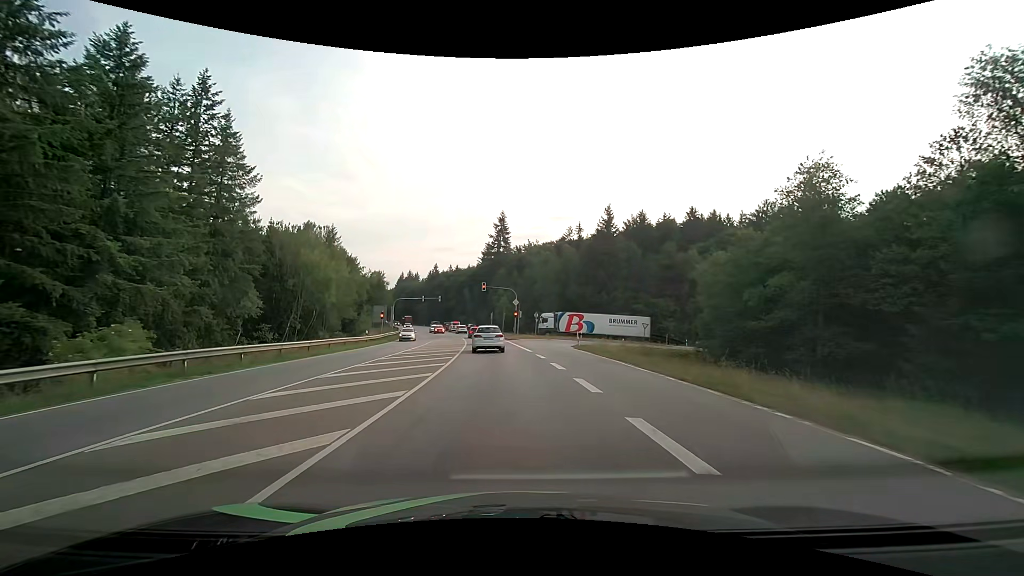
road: secondary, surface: asphalt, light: Day
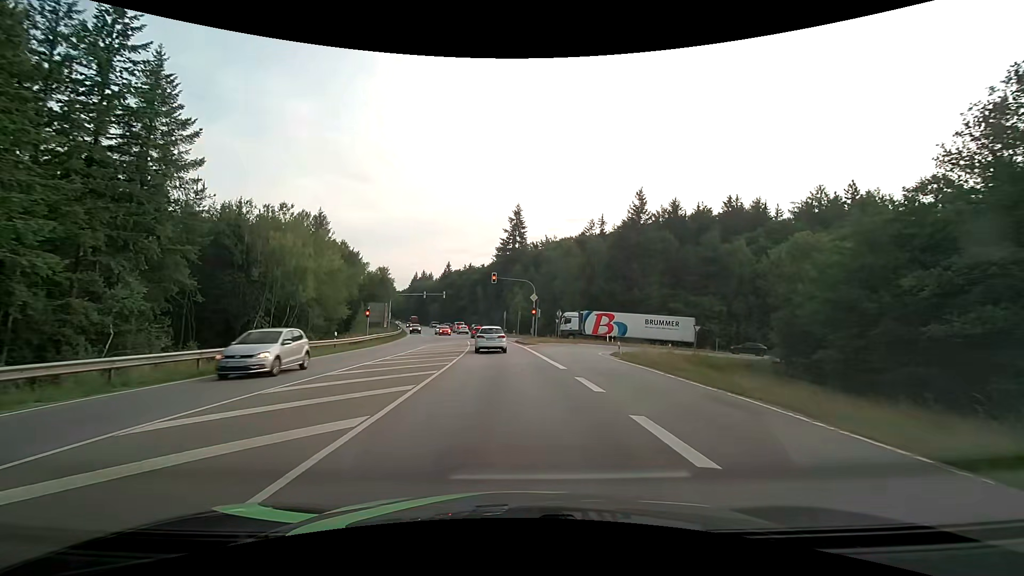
(-0.2, +11.8) m; -2°
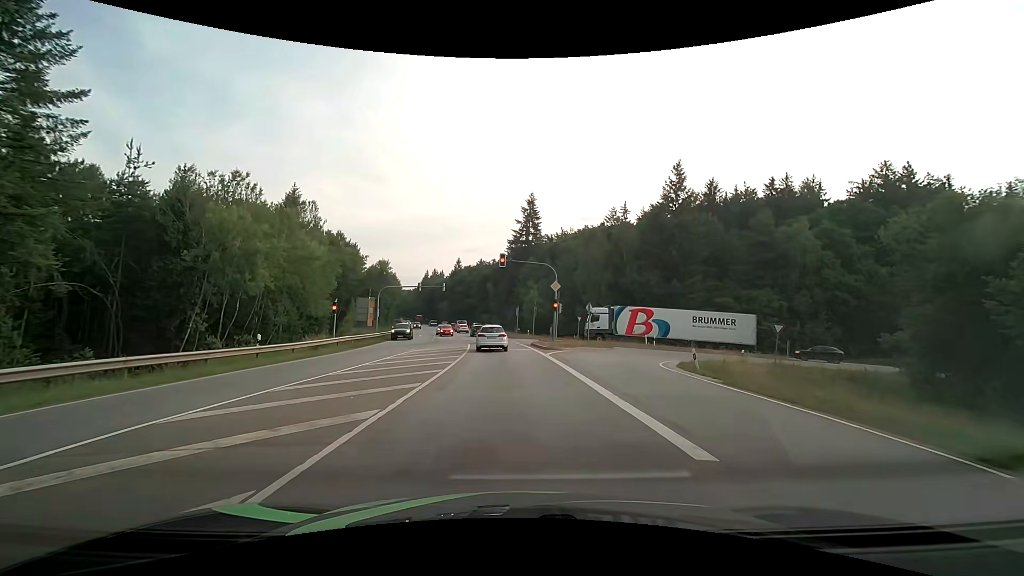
(-0.2, +11.9) m; -2°
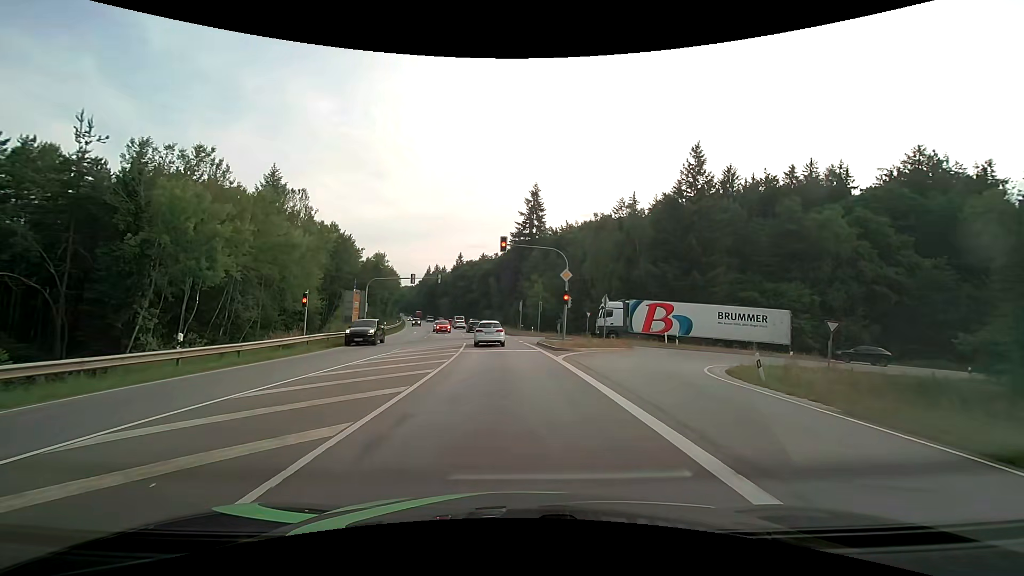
(0.0, +5.4) m; 0°
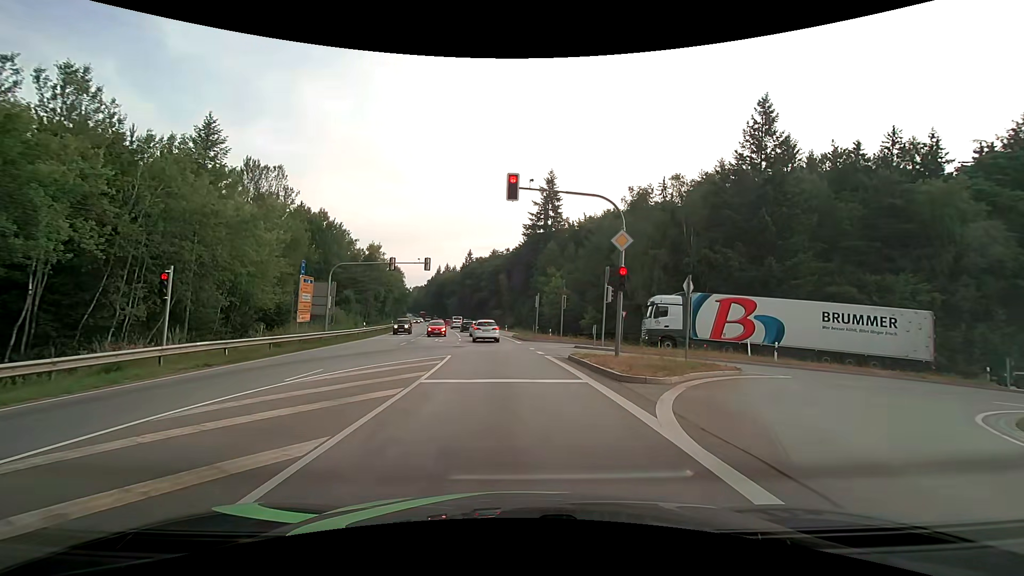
(-0.2, +12.8) m; -2°
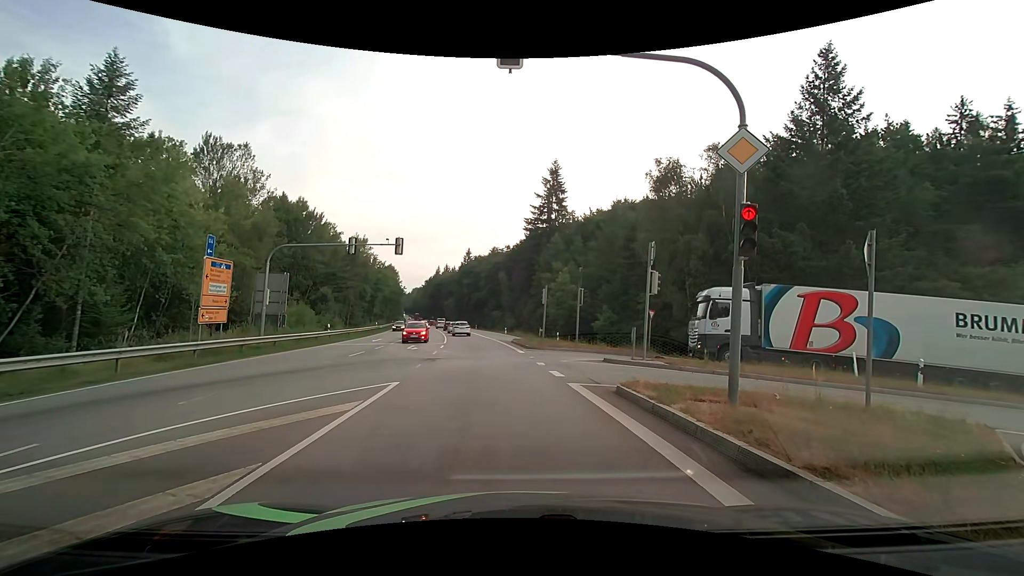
(0.0, +8.8) m; -1°
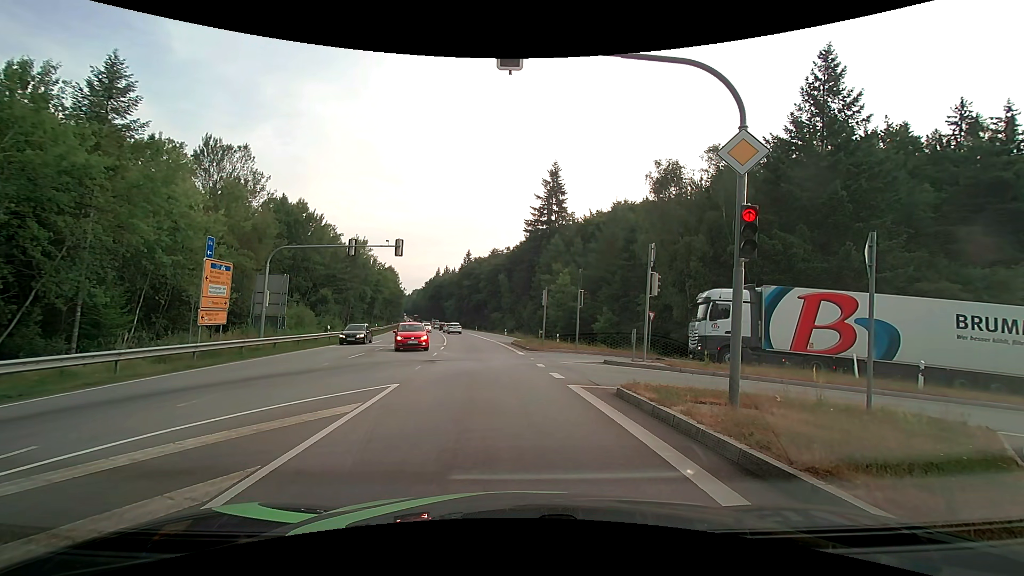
(0.0, +0.1) m; 0°
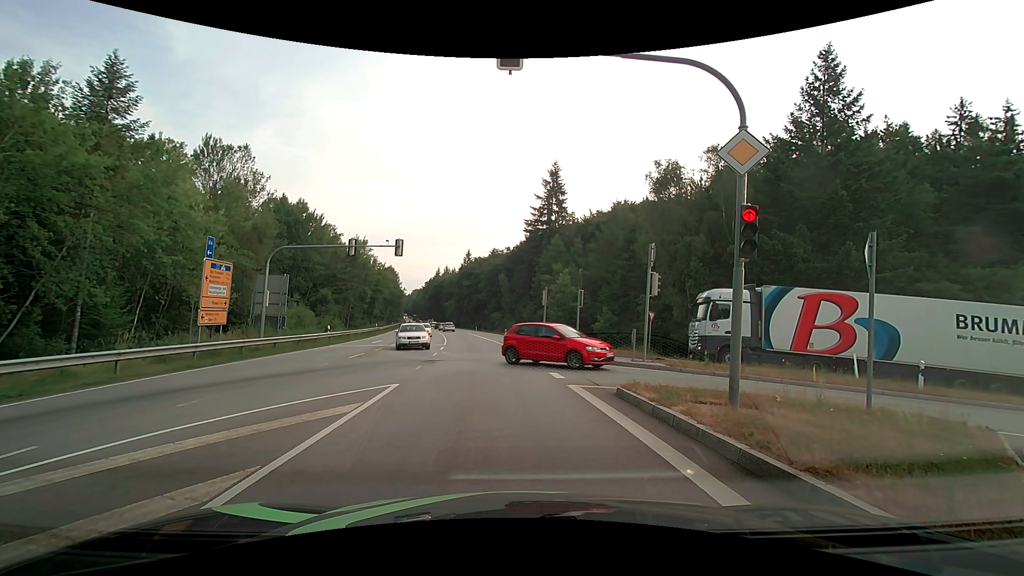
(0.0, 0.0) m; 0°
(0, +10) (-1, +20) (-2, +30) (-3, +40) (-4, +50) (-5, +60) (-7, +70) (-9, +79) (-10, +89) (-12, +99) m
